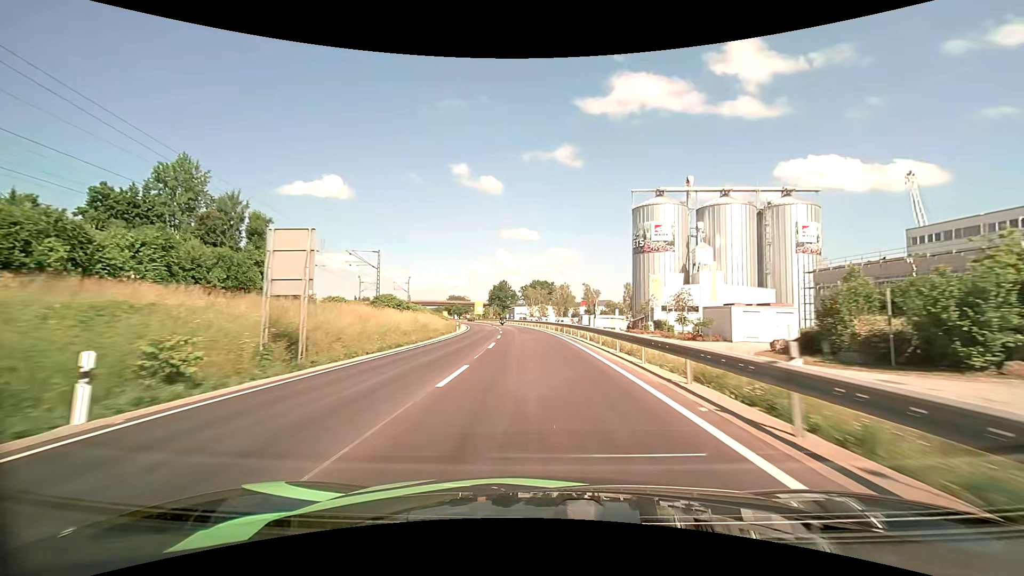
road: primary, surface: asphalt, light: Day
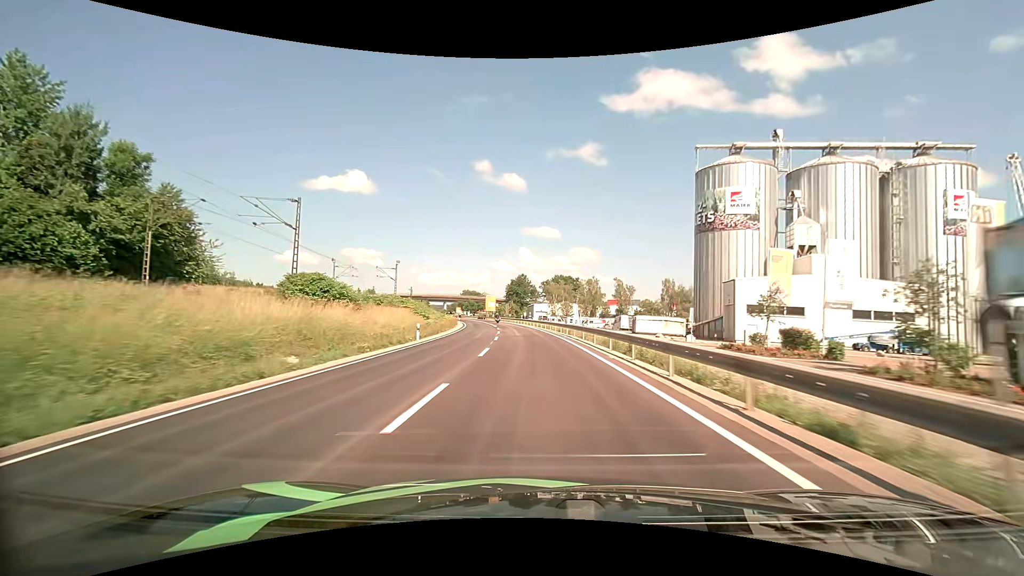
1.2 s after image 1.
(-0.5, +26.4) m; -2°
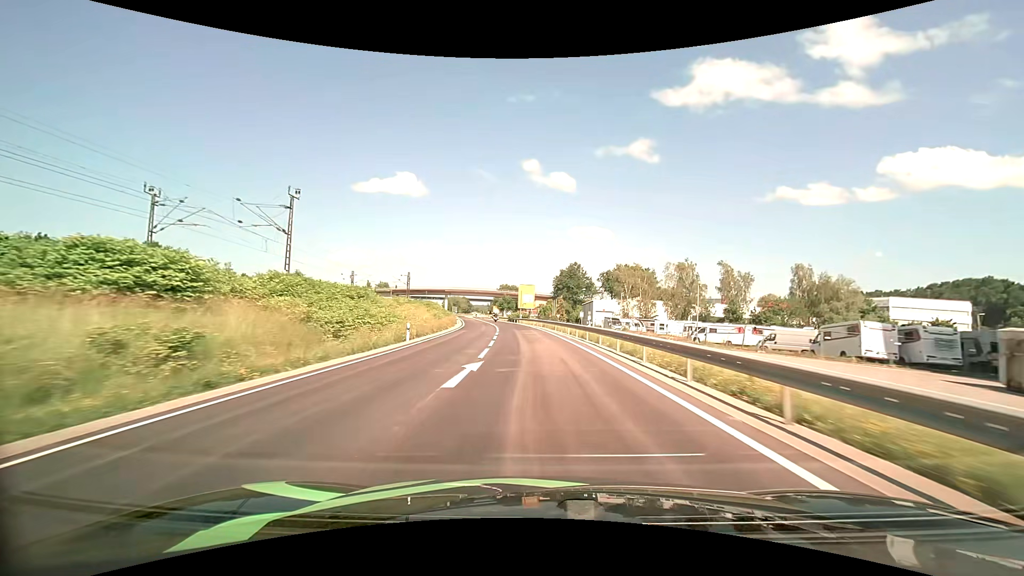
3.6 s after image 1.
(-2.5, +52.8) m; -6°
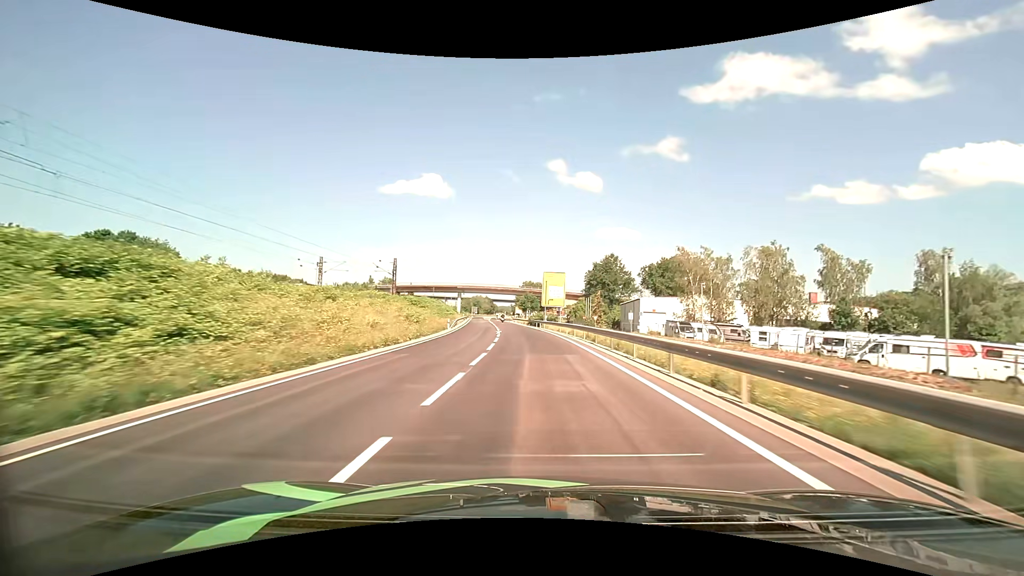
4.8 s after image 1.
(-0.7, +26.5) m; -3°
(0, +10) (0, +20) (-1, +30) (-2, +40) (-2, +50) (-3, +60) (-4, +70) (-5, +80) (-6, +90) (-8, +100) m
